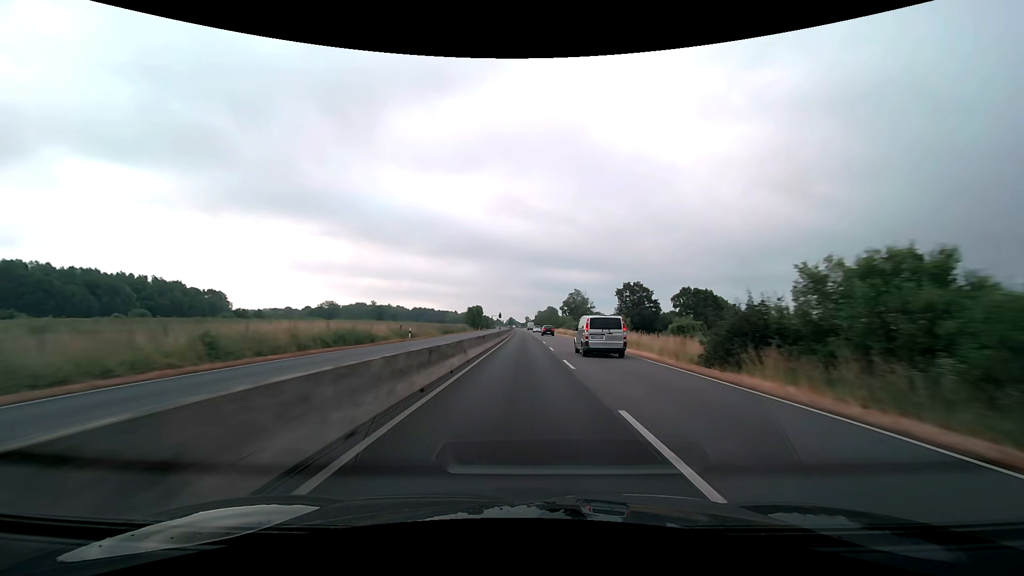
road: trunk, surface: asphalt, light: Day
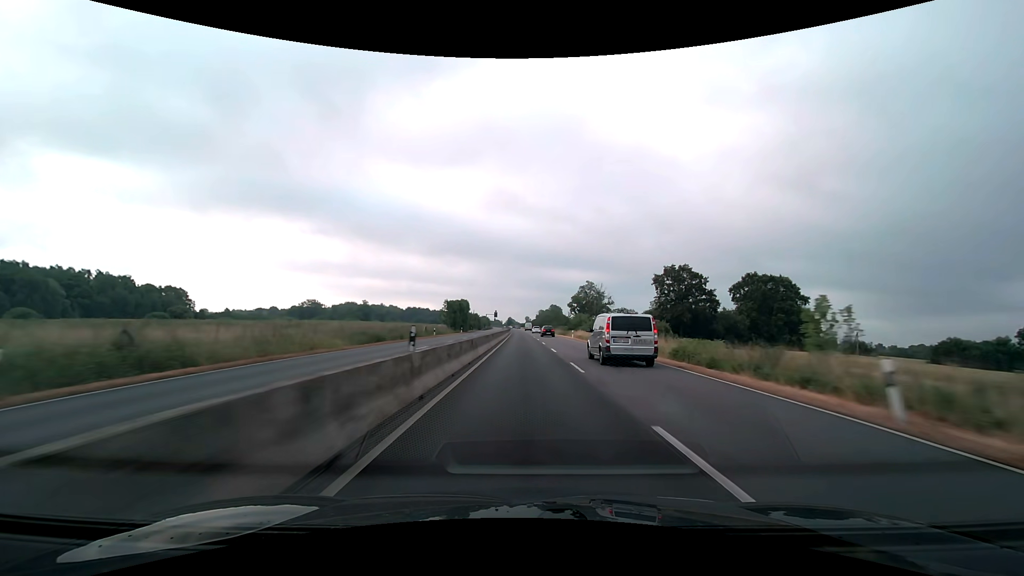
(0.0, +37.3) m; 0°
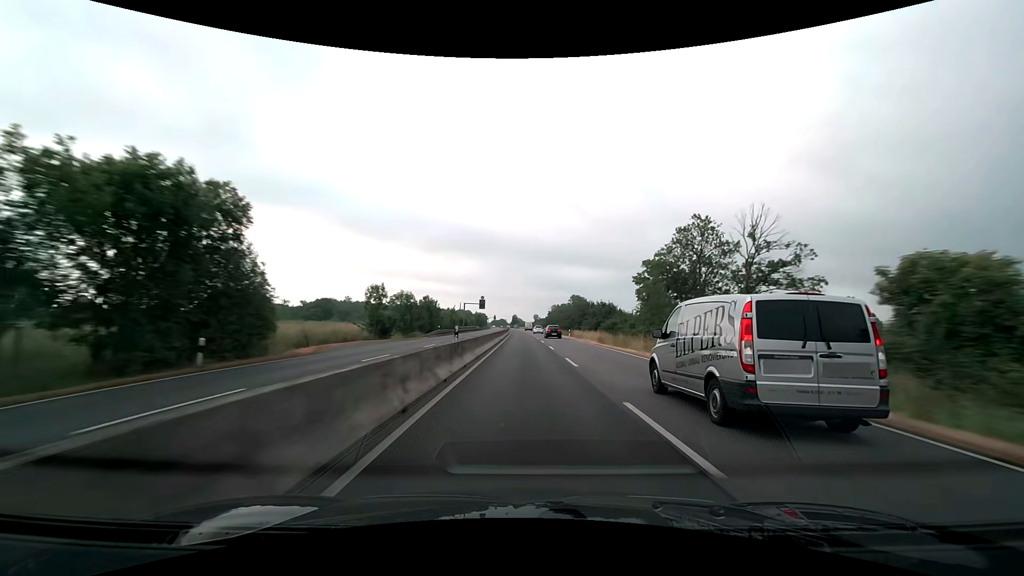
(-0.6, +94.0) m; -1°
